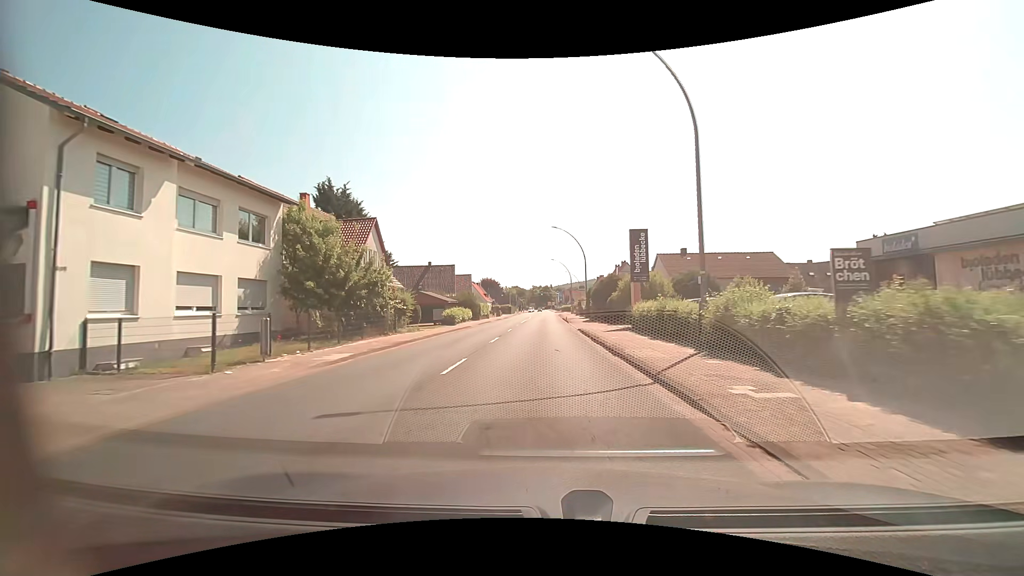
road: primary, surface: asphalt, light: Day
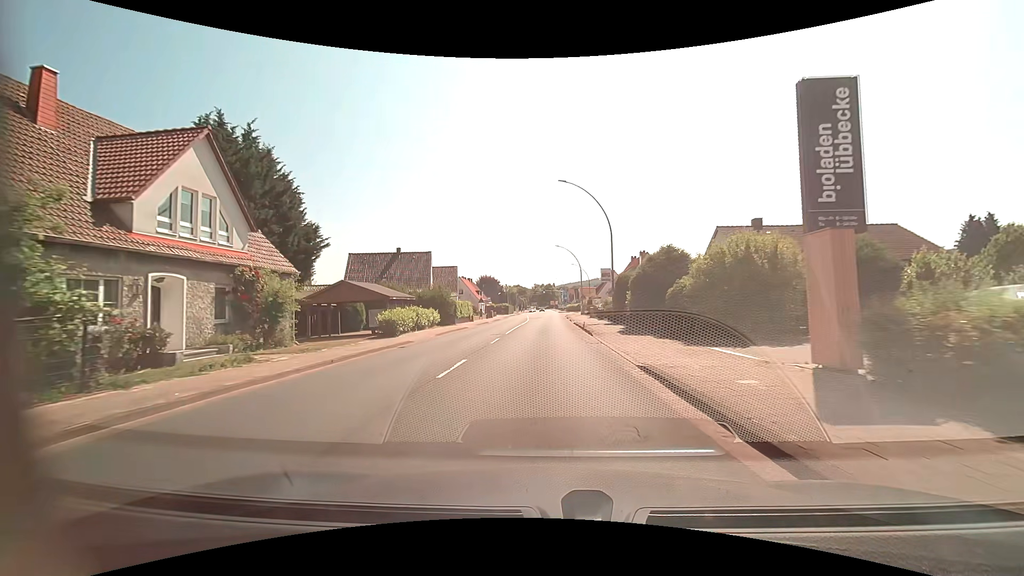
(-0.1, +18.9) m; 0°
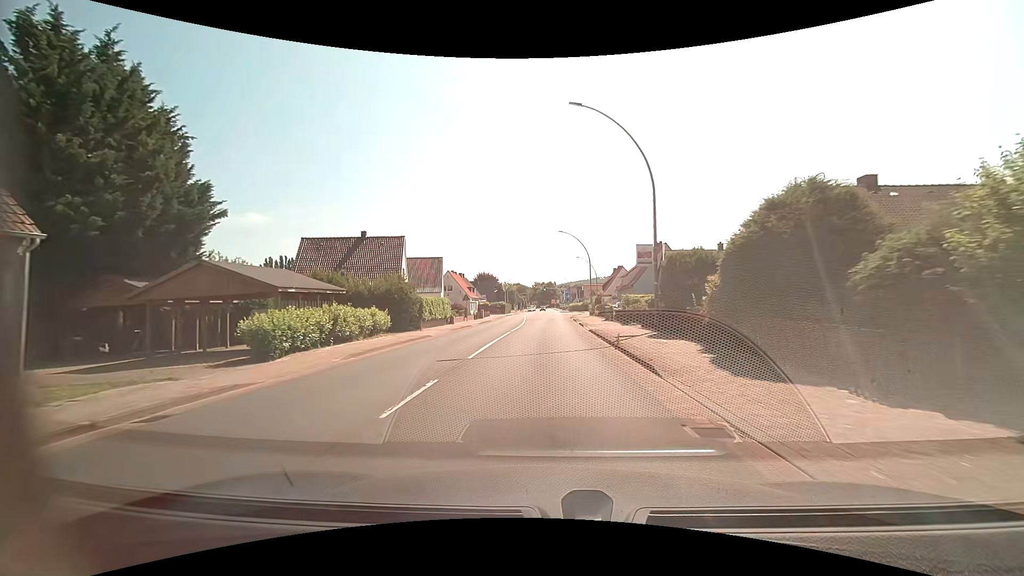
(0.0, +12.6) m; 0°
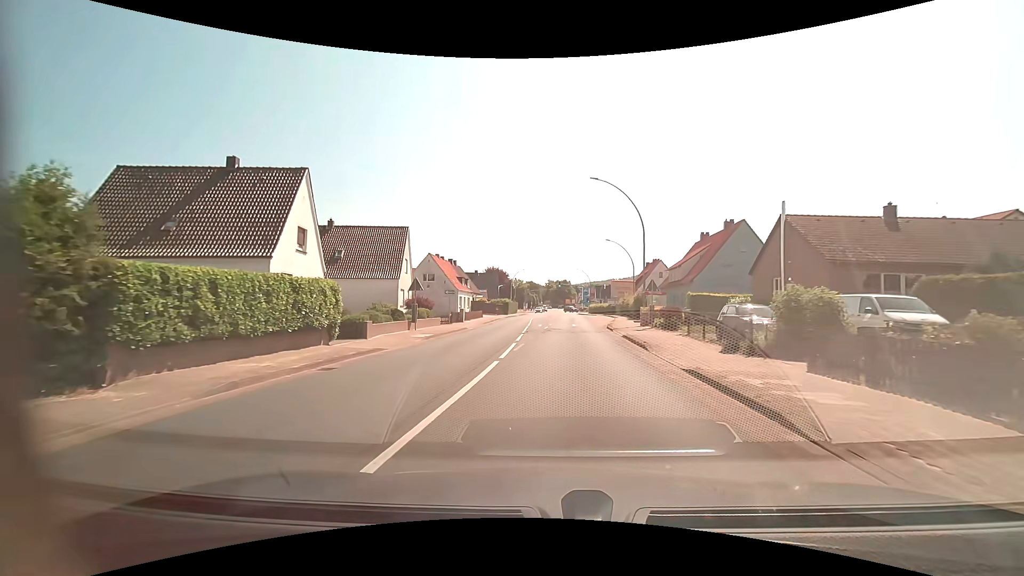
(-0.2, +24.0) m; -1°
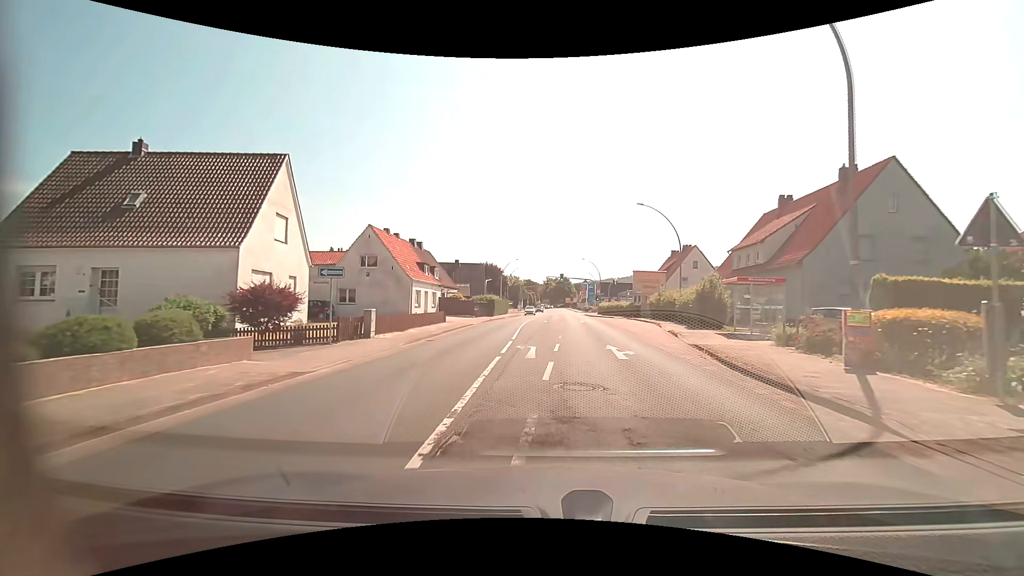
(0.0, +21.9) m; +1°
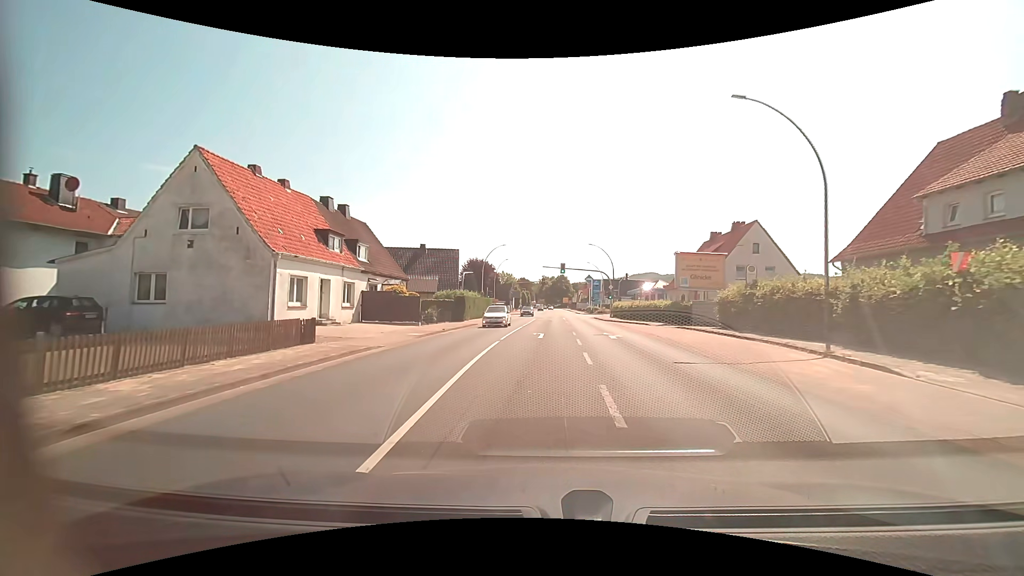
(-0.1, +21.5) m; 0°
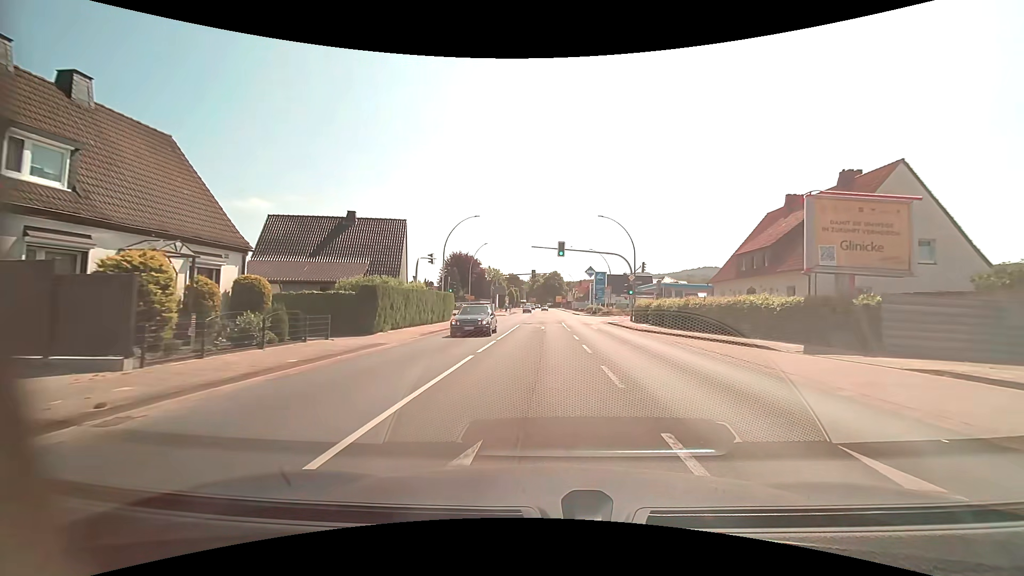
(+0.1, +21.2) m; +1°
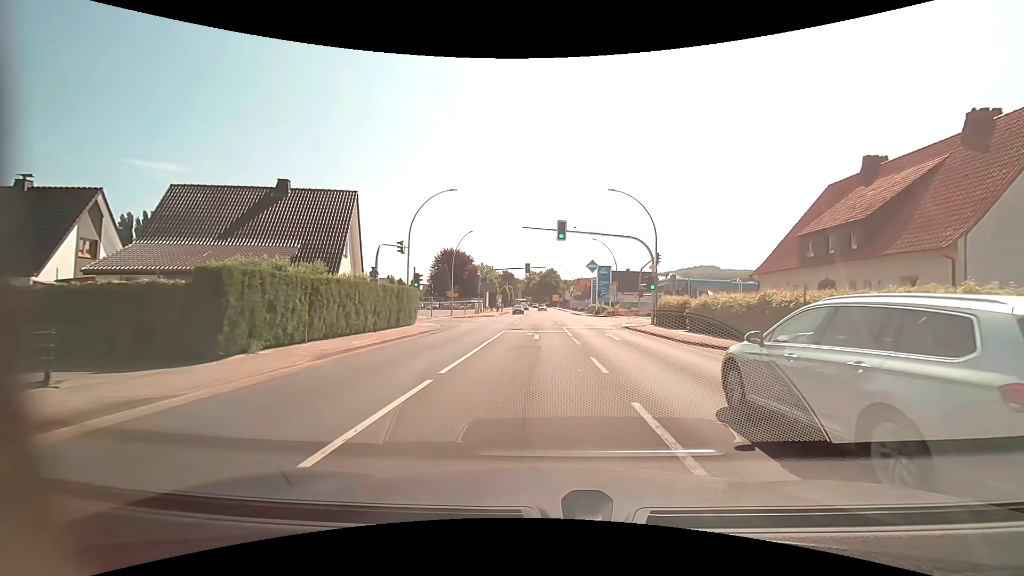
(0.0, +10.4) m; 0°
